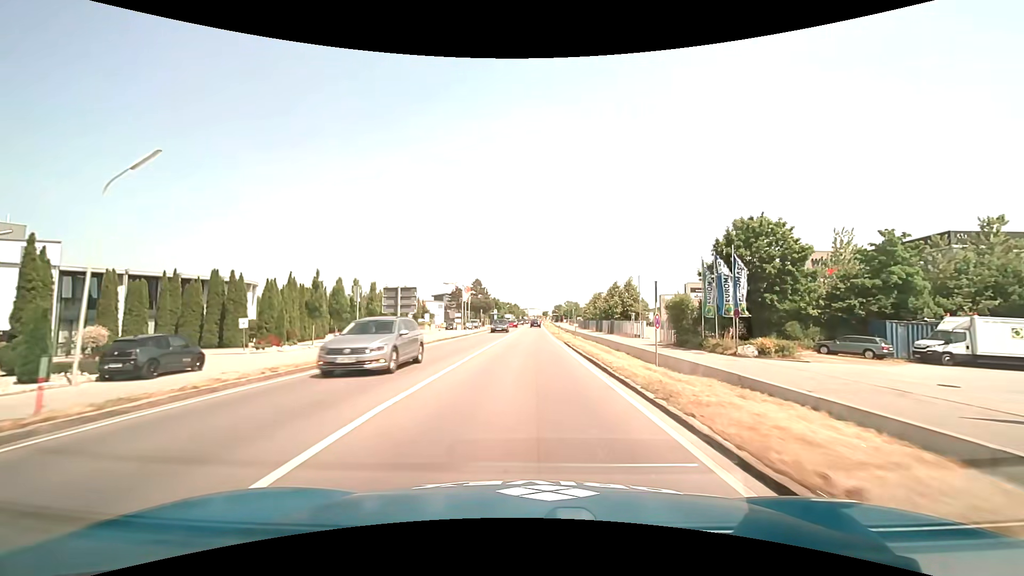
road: primary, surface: asphalt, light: Day
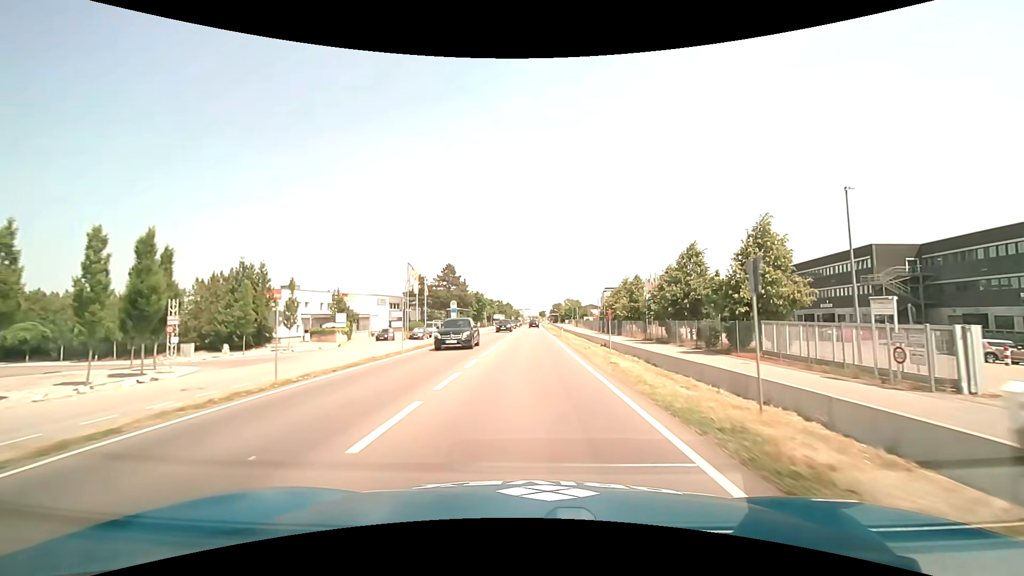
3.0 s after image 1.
(+0.1, +45.8) m; 0°
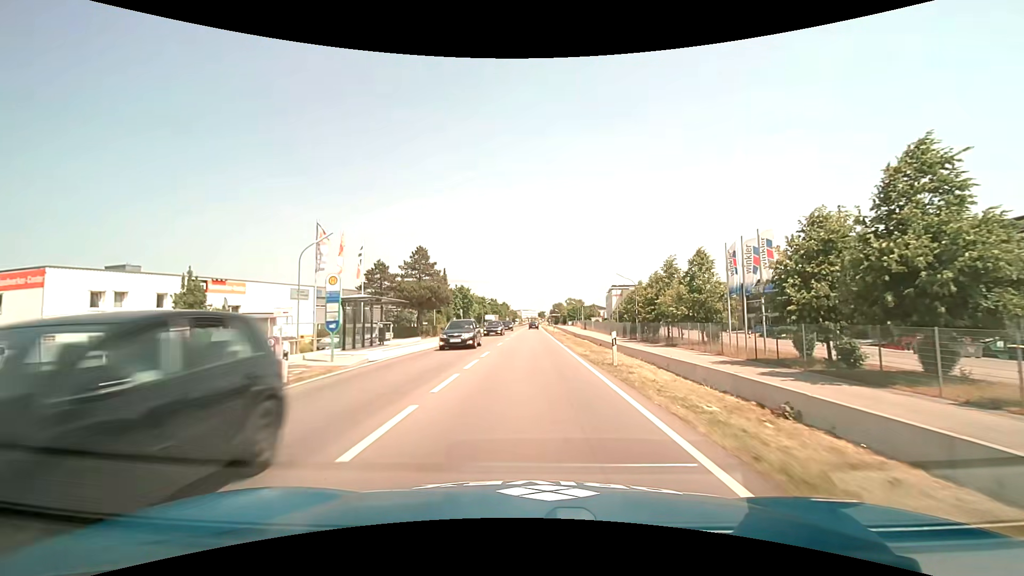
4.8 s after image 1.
(+0.1, +27.4) m; 0°
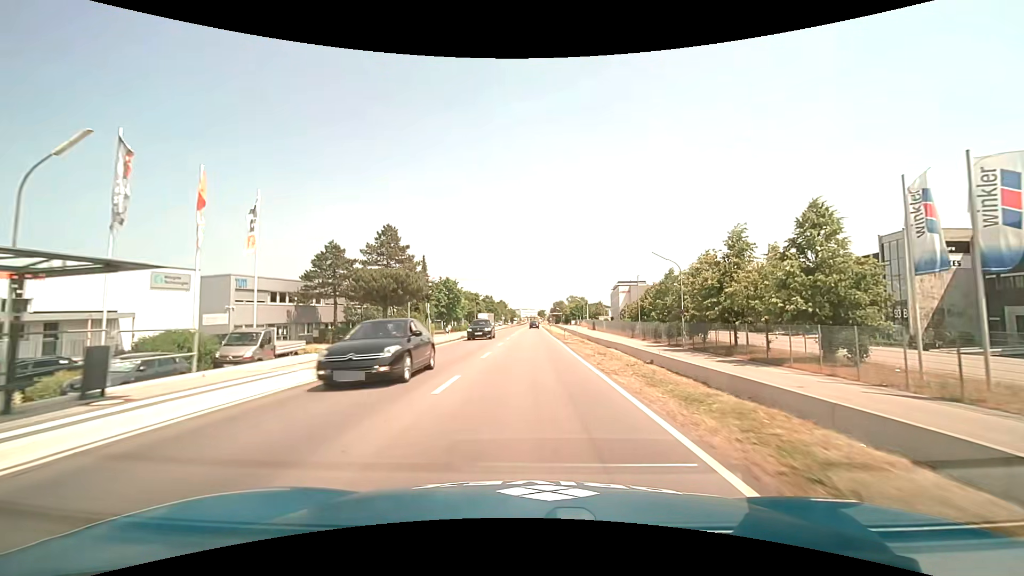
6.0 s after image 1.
(0.0, +18.2) m; 0°
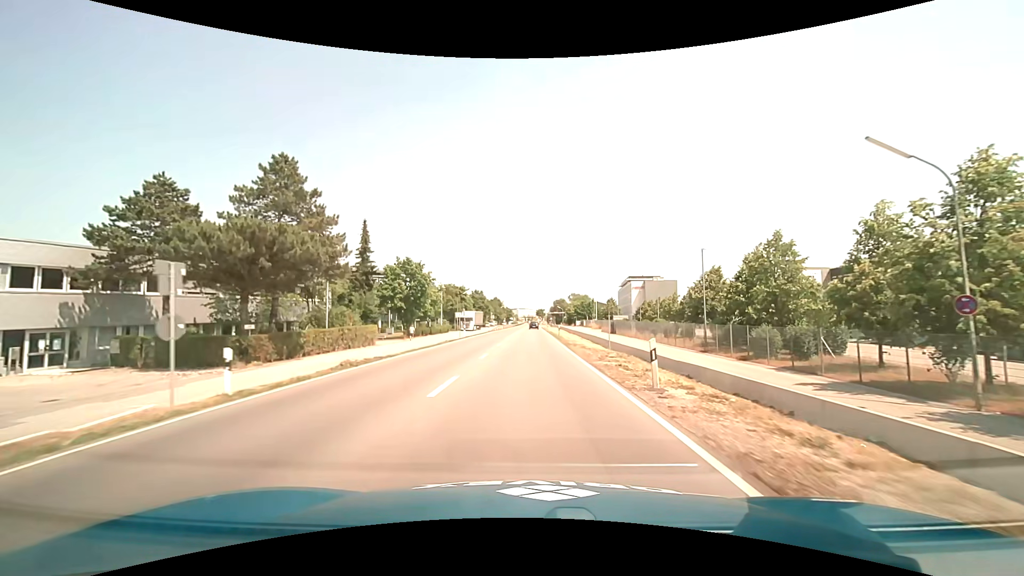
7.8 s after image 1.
(0.0, +27.4) m; 0°
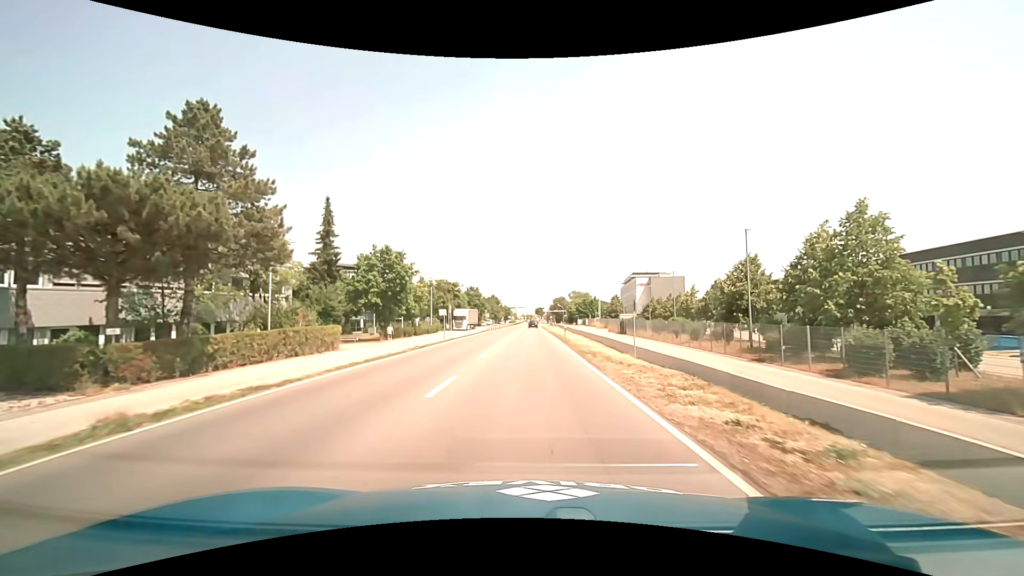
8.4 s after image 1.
(0.0, +9.1) m; 0°
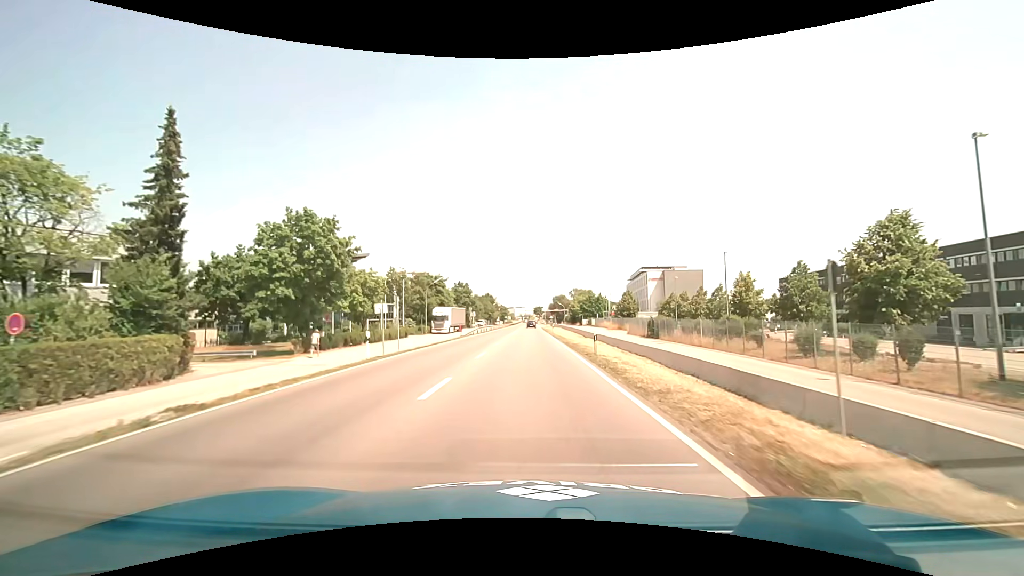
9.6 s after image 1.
(0.0, +18.3) m; 0°
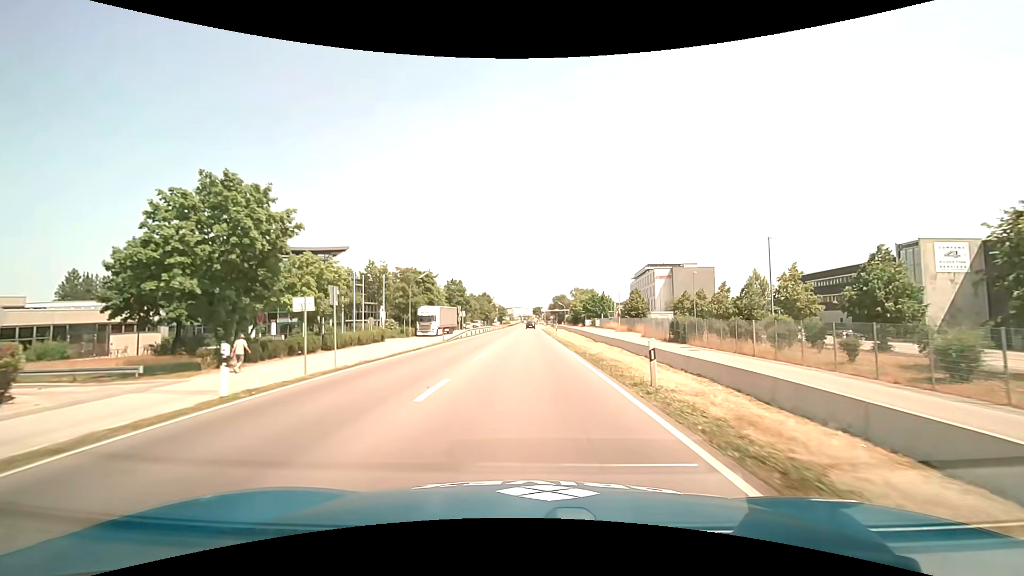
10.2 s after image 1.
(0.0, +9.1) m; 0°
(0, +10) (0, +20) (0, +30) (0, +40) (0, +50) (0, +60) (0, +70) (0, +80) (0, +90) (0, +100) m
